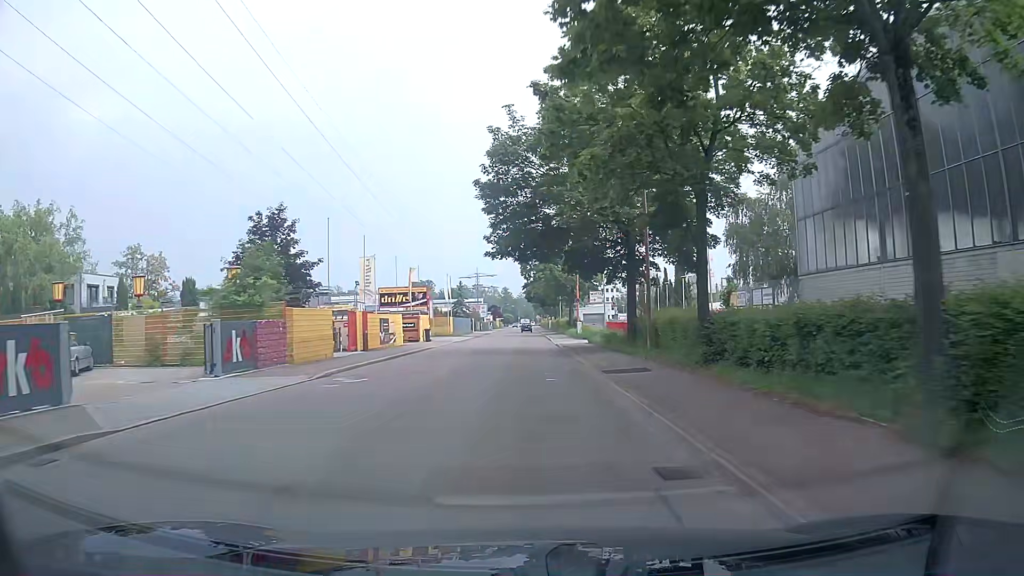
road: unclassified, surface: asphalt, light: Day
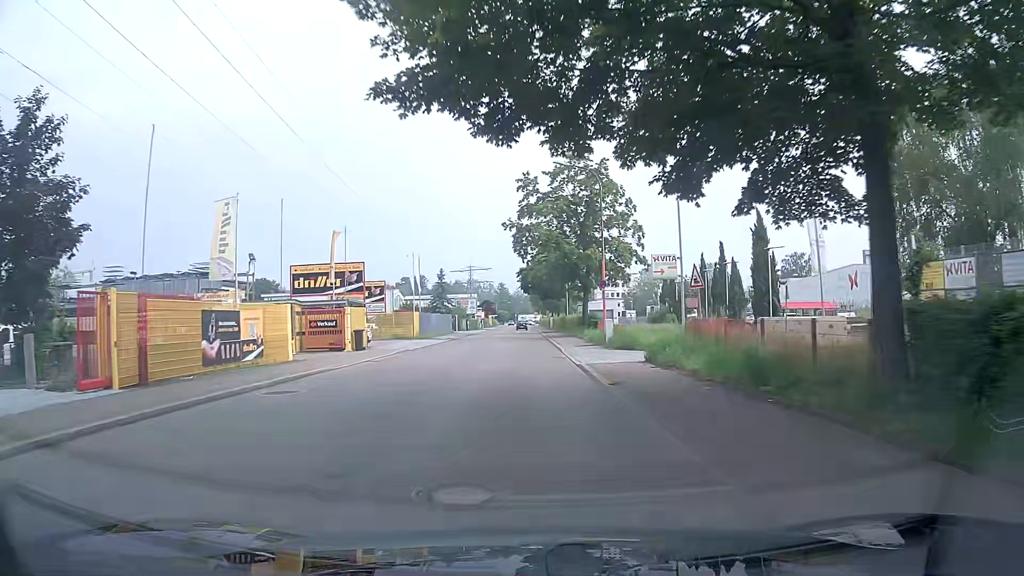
(0.0, +21.5) m; 0°
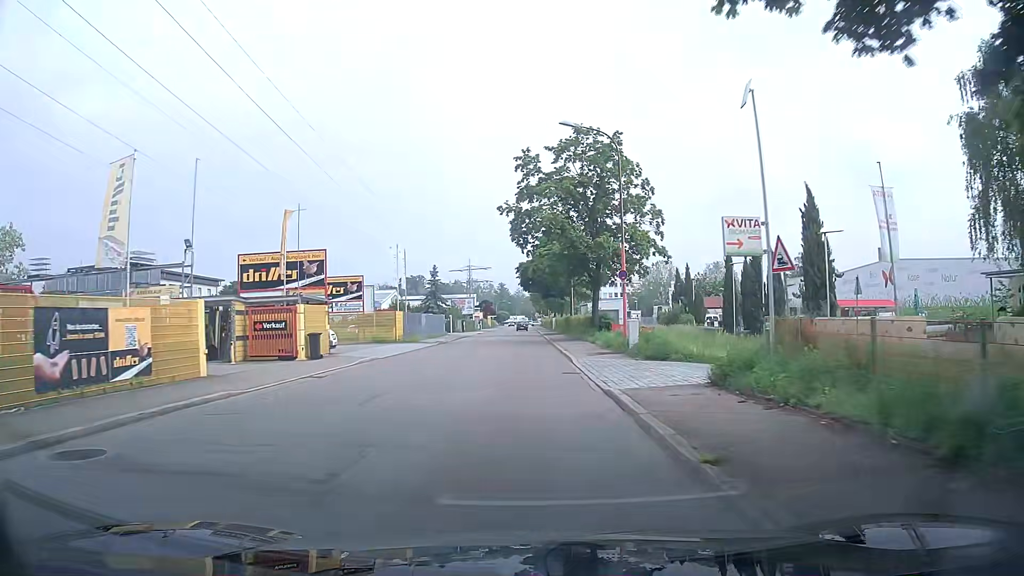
(0.0, +7.2) m; 0°
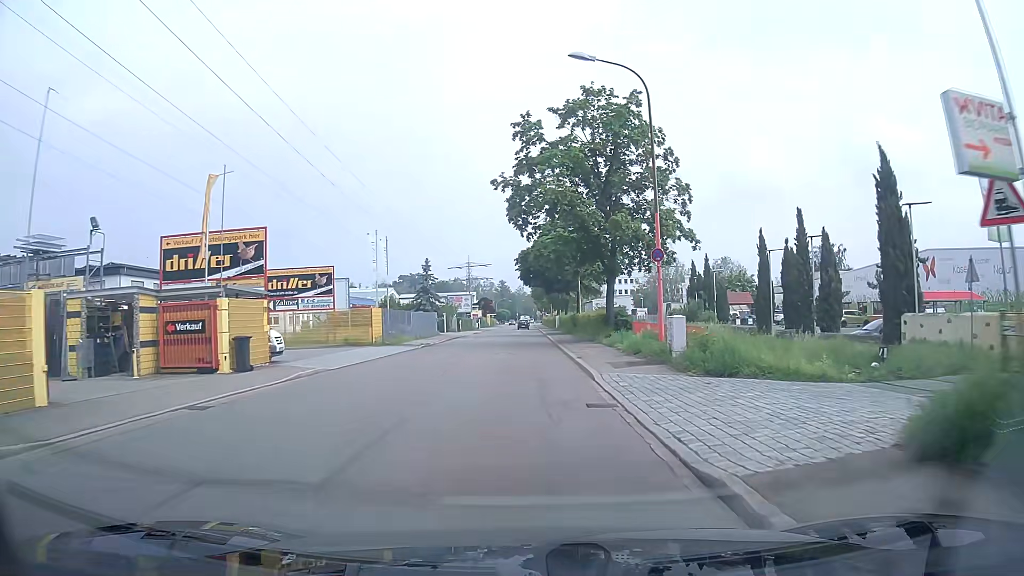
(0.0, +7.2) m; +1°
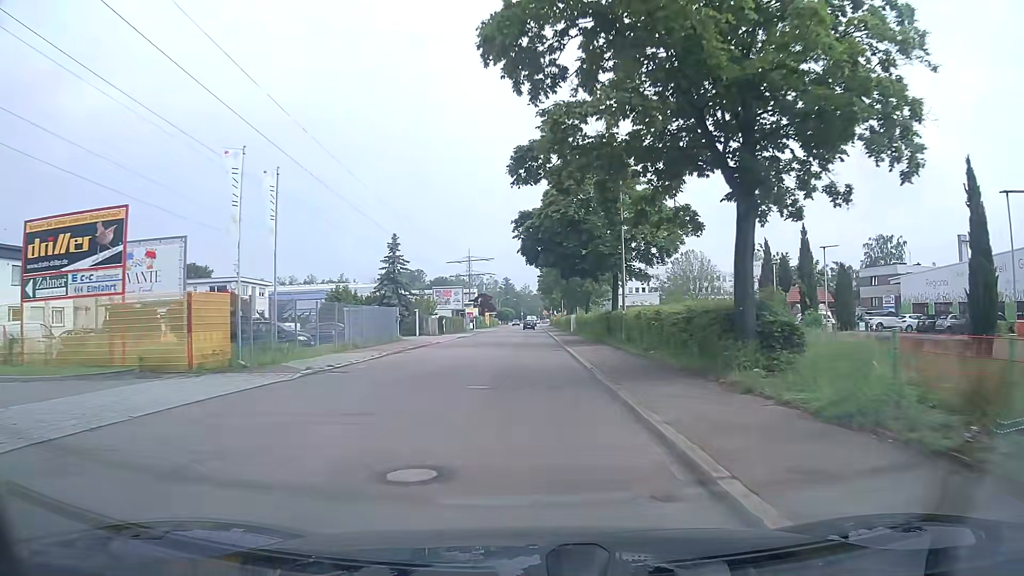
(-0.2, +21.7) m; -1°
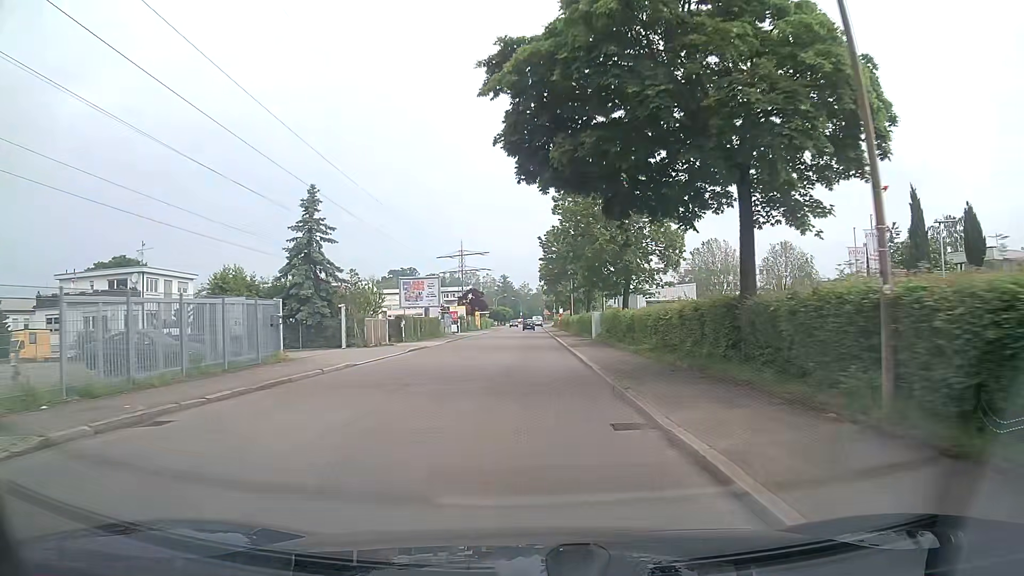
(0.0, +21.7) m; 0°
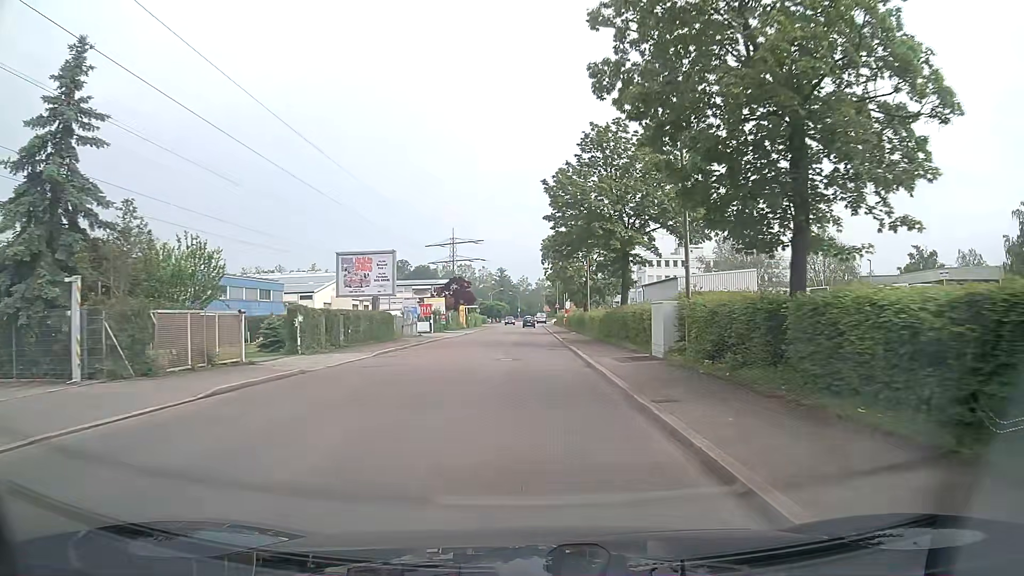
(0.0, +20.8) m; 0°
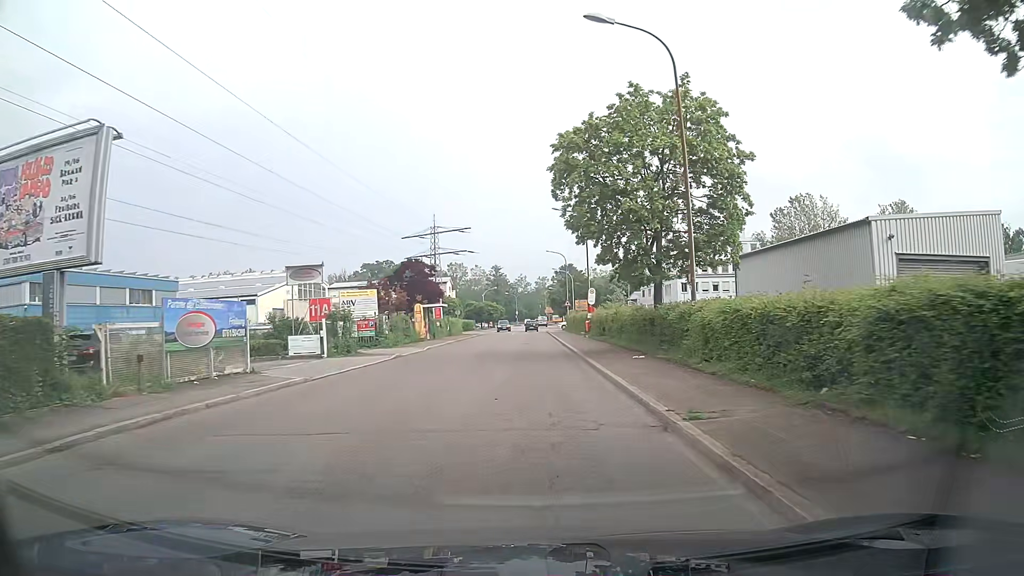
(+0.1, +31.2) m; +2°
(0, +10) (0, +20) (-1, +30) (-1, +40) (-1, +50) (-1, +60) (-1, +70) (-1, +80) (-1, +90) (0, +100) m
